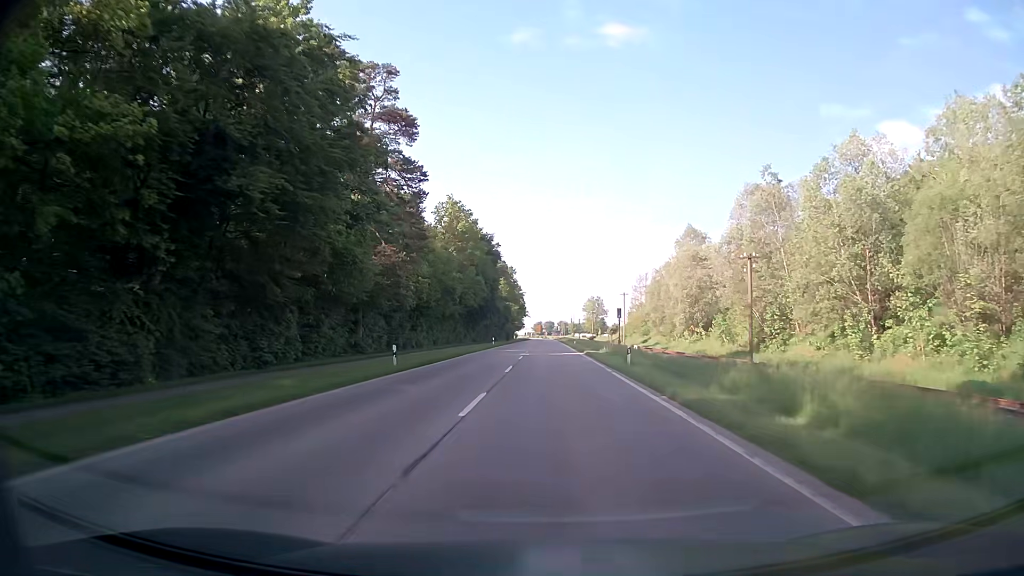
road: secondary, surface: asphalt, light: Day
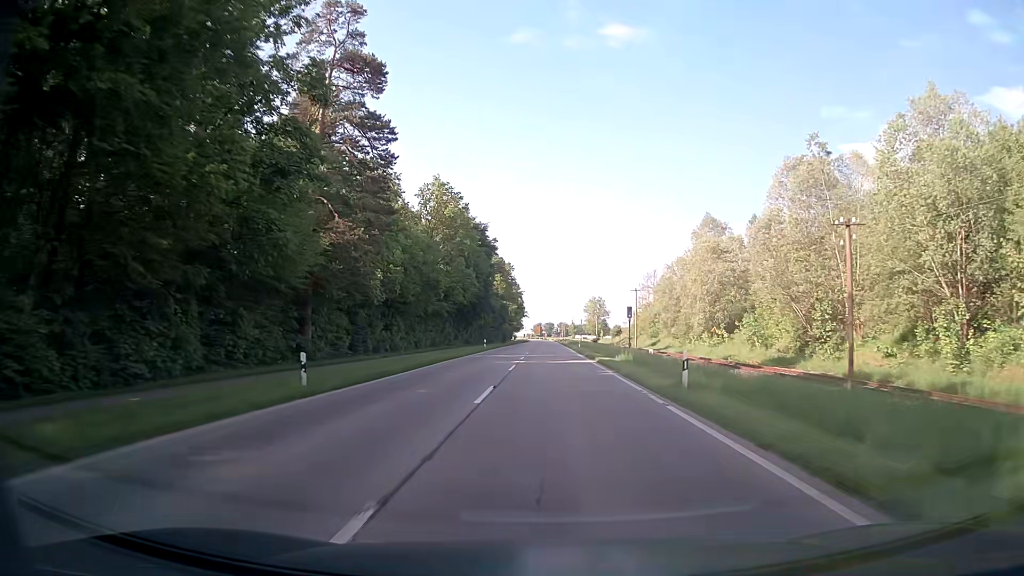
(0.0, +10.1) m; 0°
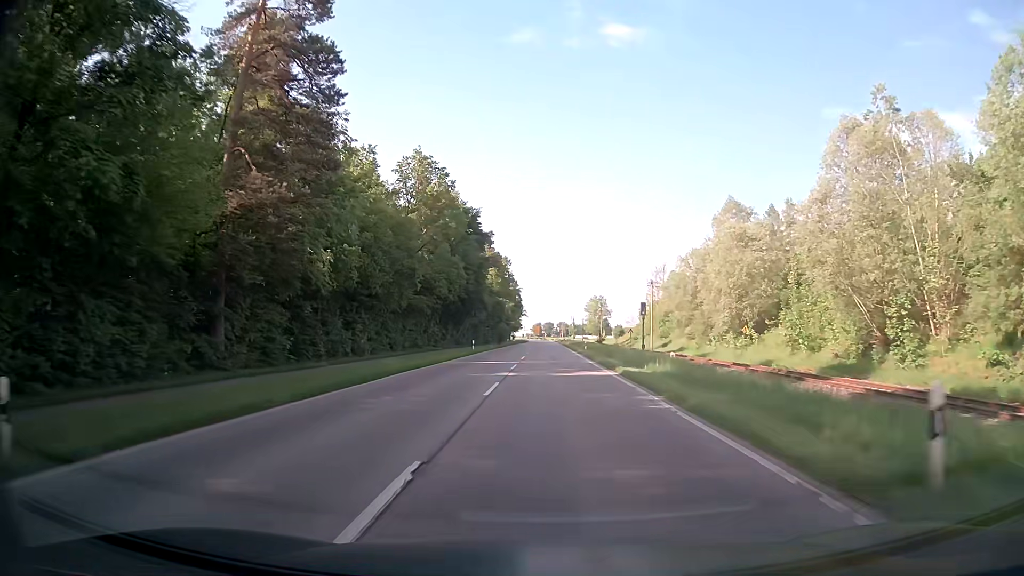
(0.0, +10.2) m; 0°
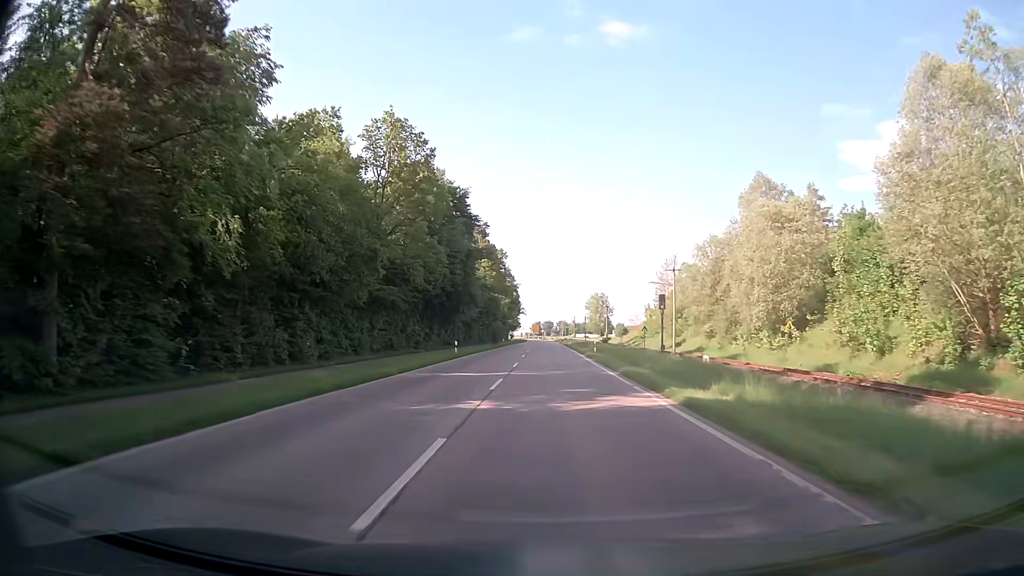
(+0.1, +10.3) m; 0°
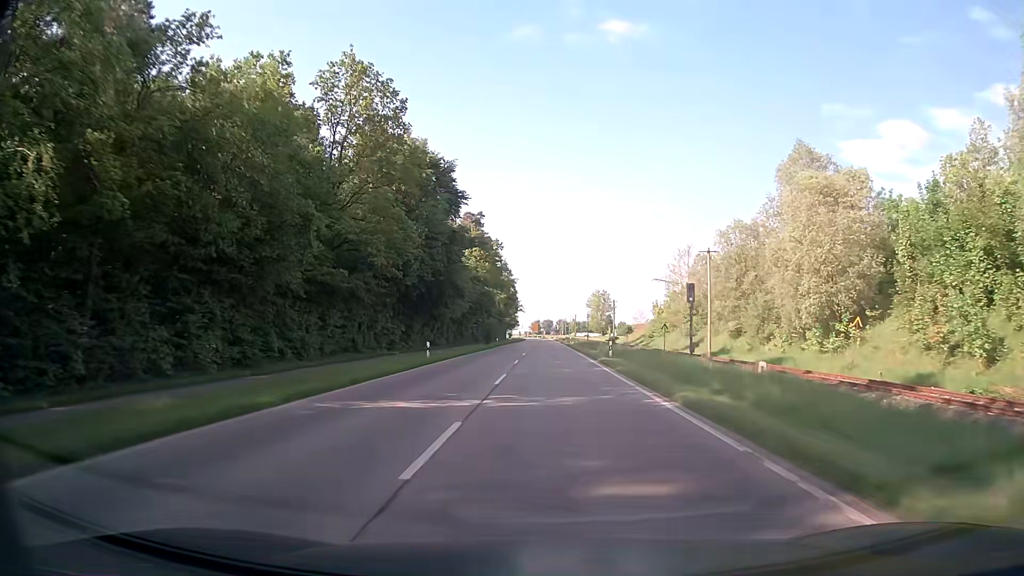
(0.0, +10.4) m; 0°
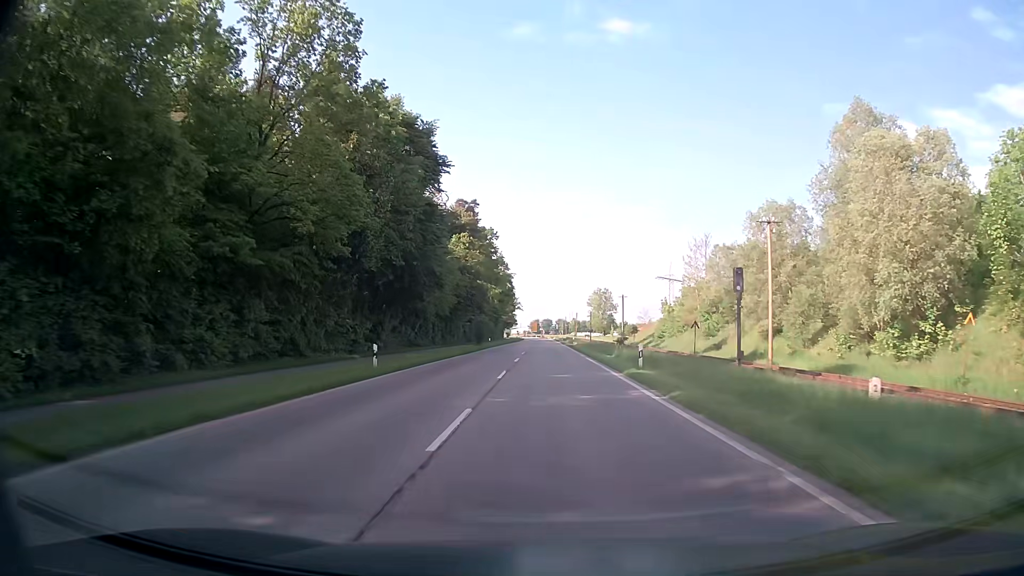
(0.0, +10.5) m; 0°
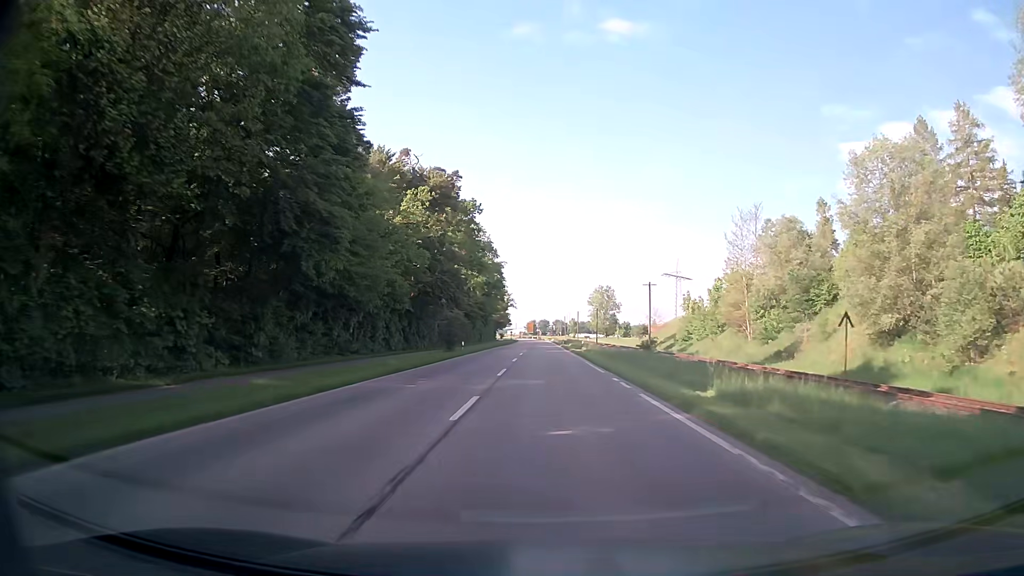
(0.0, +21.1) m; 0°
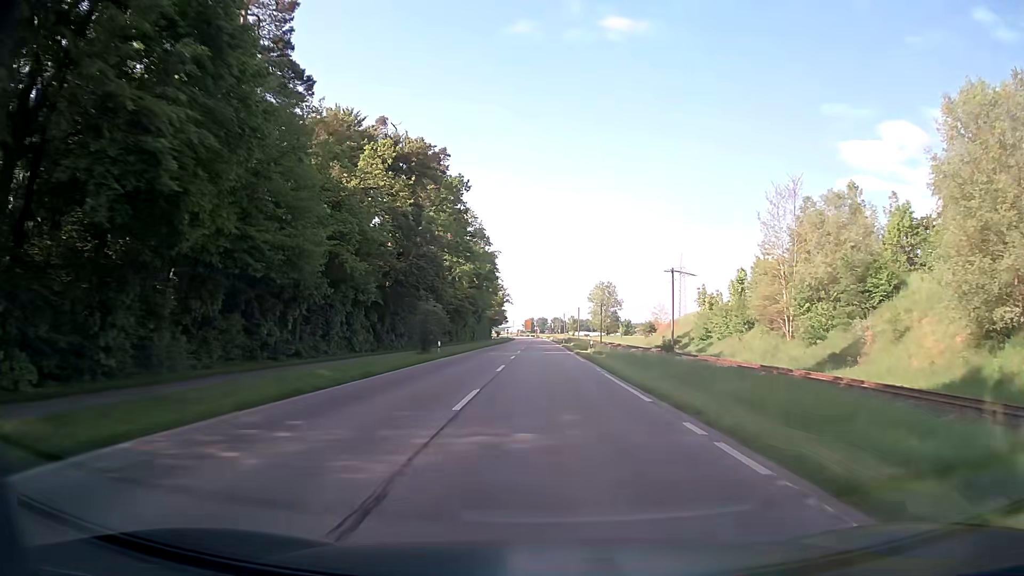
(0.0, +10.5) m; 0°
(0, +10) (0, +20) (0, +30) (0, +40) (0, +50) (0, +60) (0, +70) (0, +80) (0, +90) (0, +100) m
